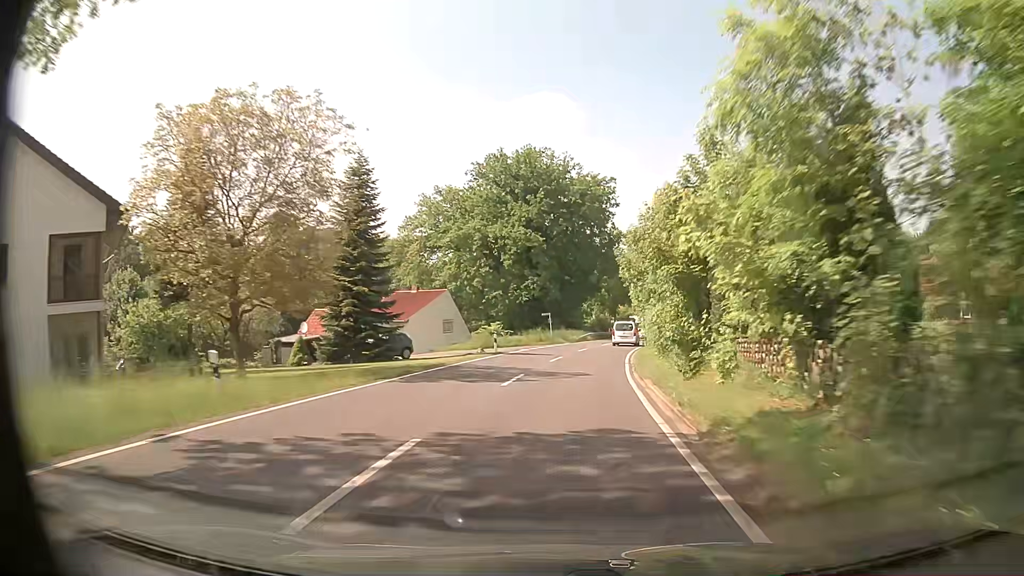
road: tertiary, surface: asphalt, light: Day
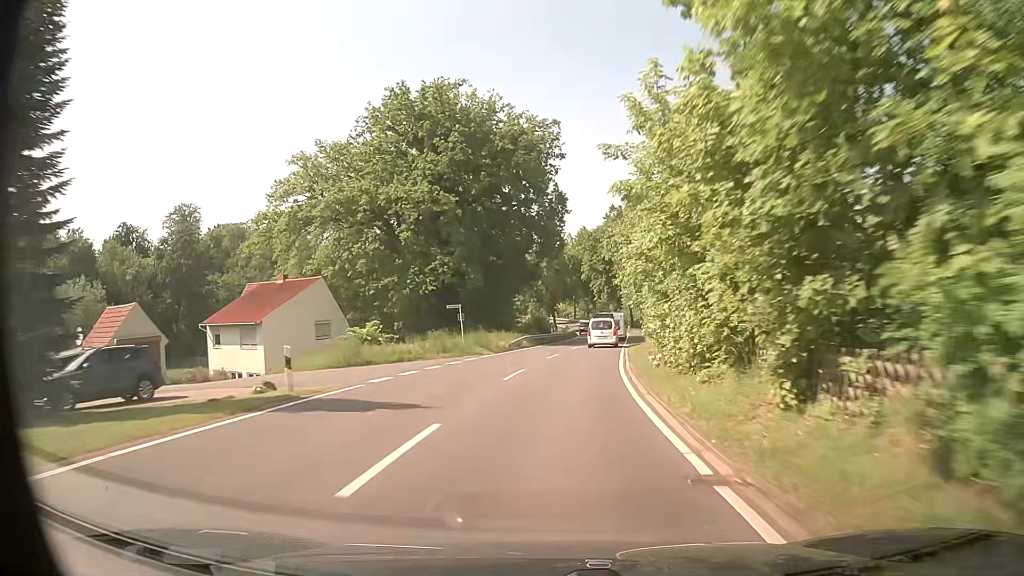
(+1.2, +22.2) m; +6°
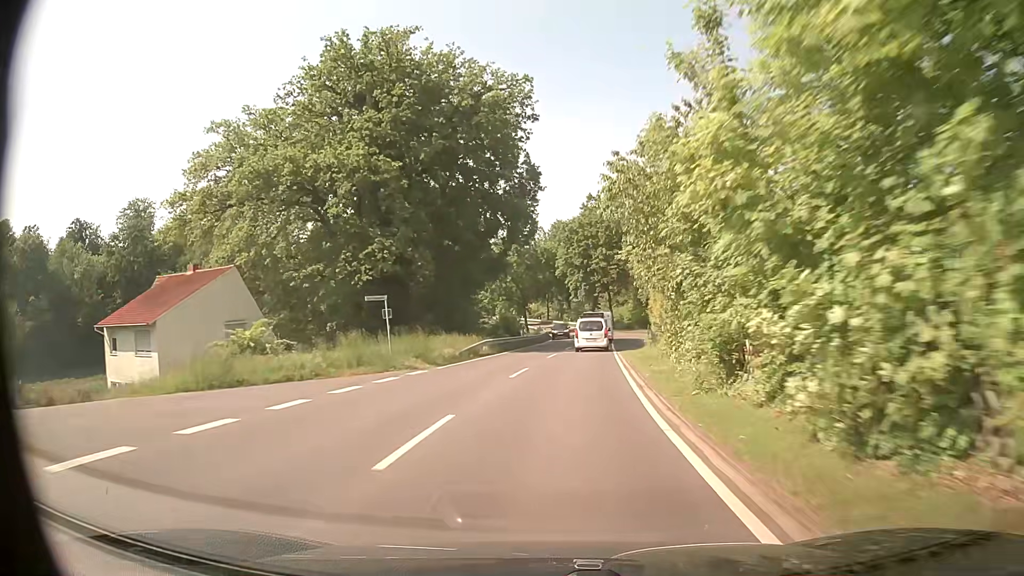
(+0.2, +10.7) m; +2°
